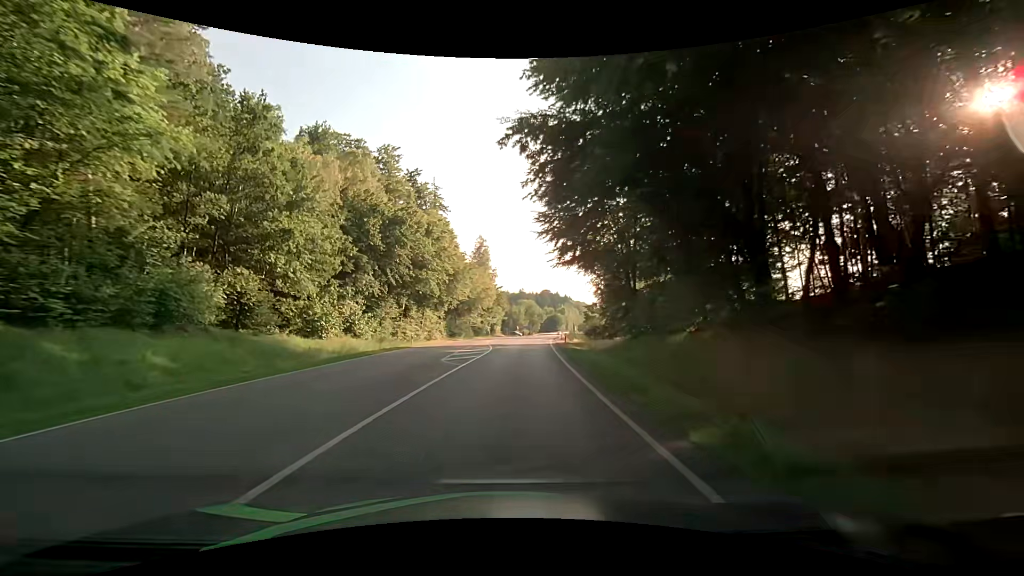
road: secondary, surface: asphalt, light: Day
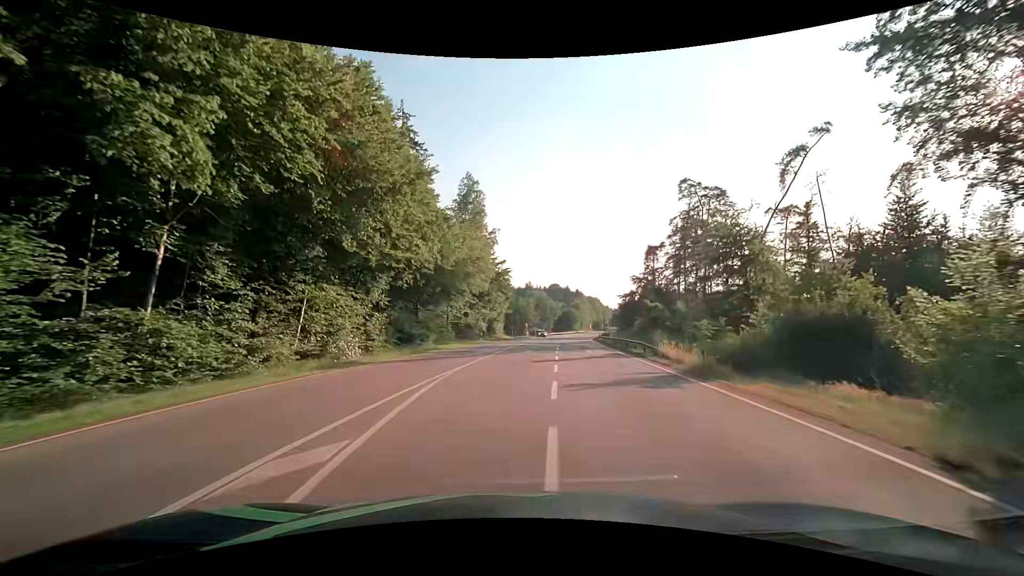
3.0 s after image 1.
(0.0, +41.9) m; -1°
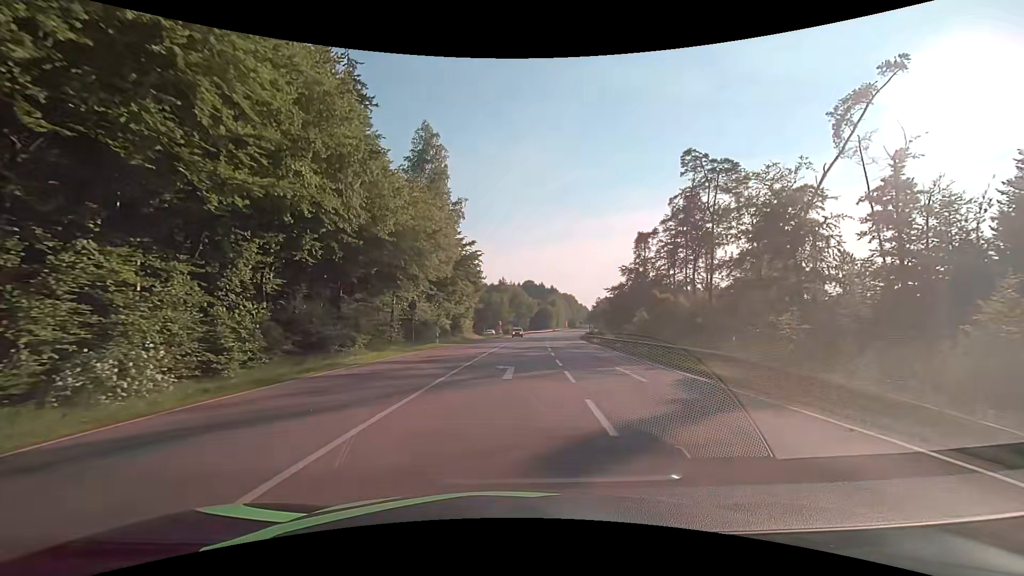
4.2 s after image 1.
(+0.4, +15.4) m; +3°
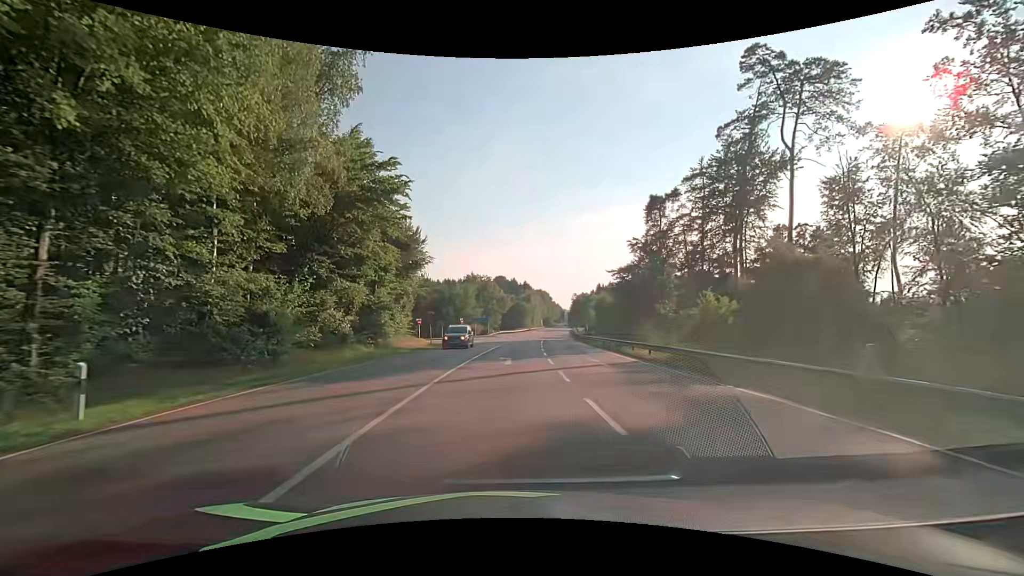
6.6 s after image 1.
(+0.9, +29.5) m; +3°
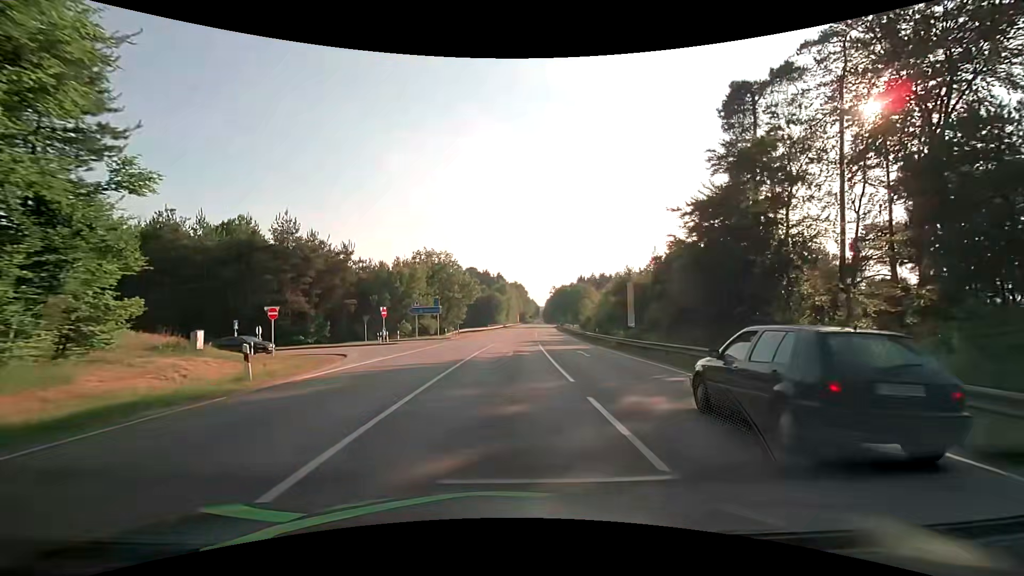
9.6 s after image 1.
(+1.1, +36.0) m; +4°
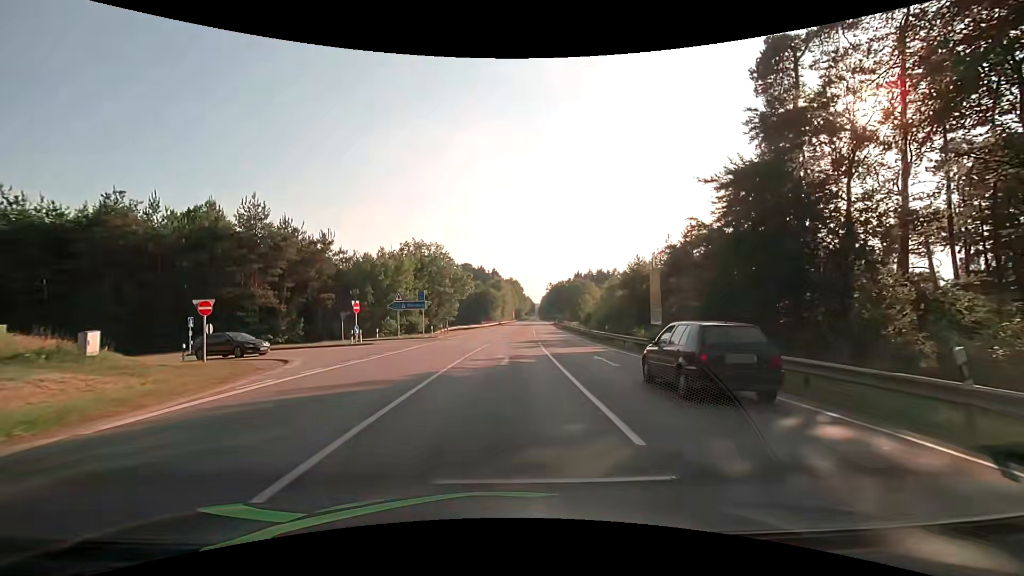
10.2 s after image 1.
(0.0, +6.3) m; 0°
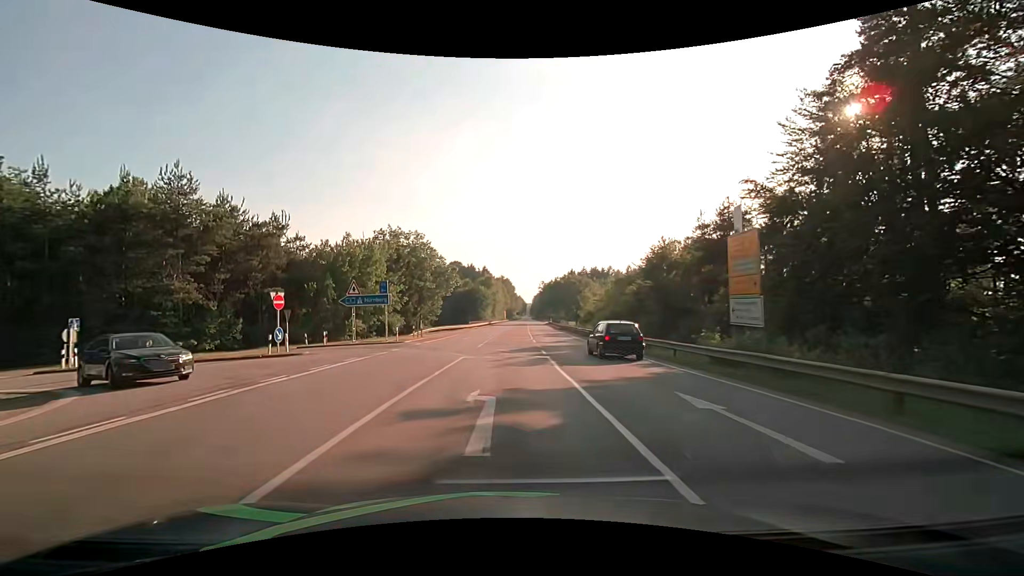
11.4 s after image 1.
(+0.2, +10.6) m; +2°
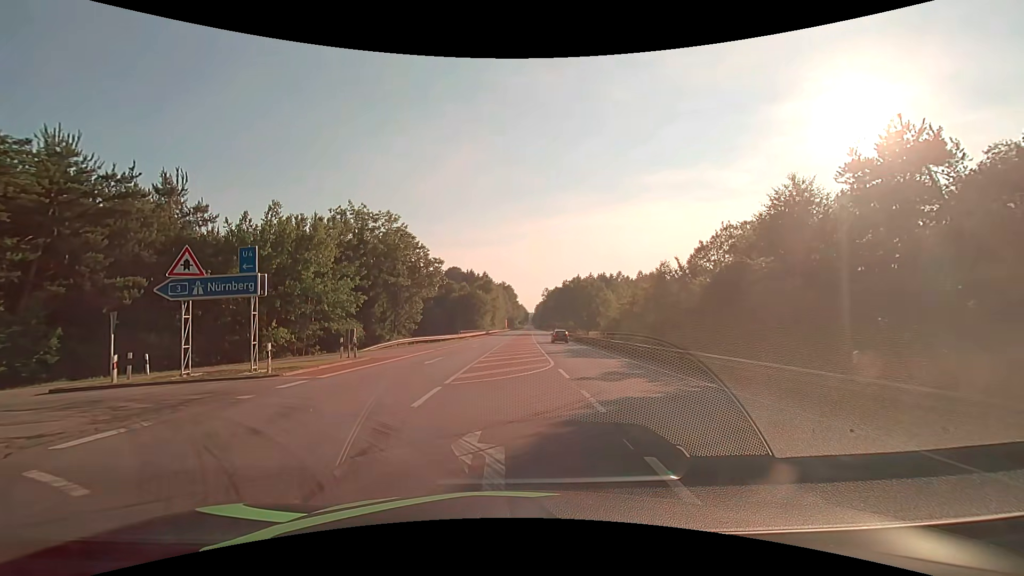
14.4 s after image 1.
(0.0, +17.9) m; -1°
(-2, +10) (-10, +15) (-20, +15) (-30, +14) (-40, +14) (-50, +13) (-60, +13) (-70, +13) (-80, +14) (-90, +15) m
